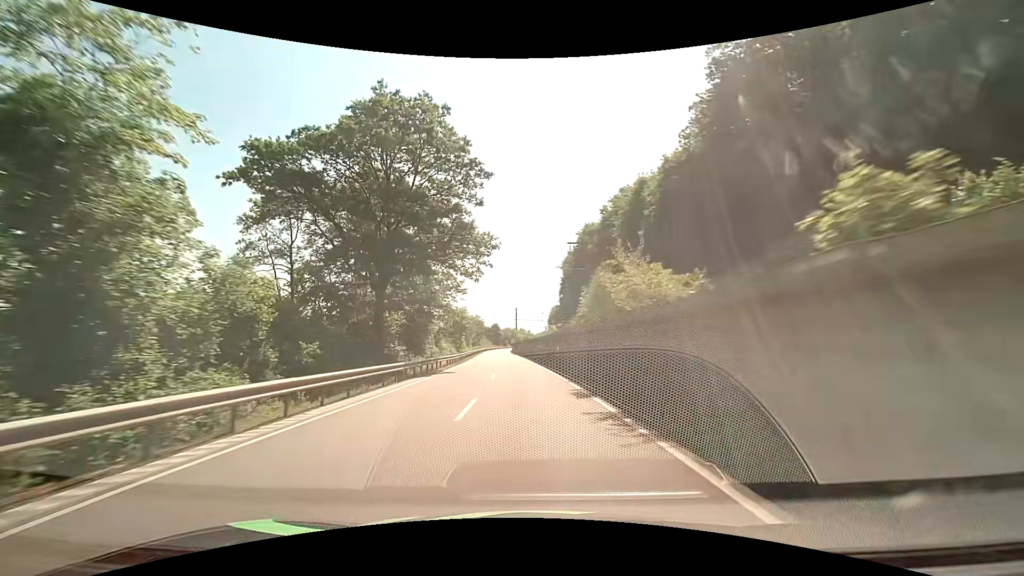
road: primary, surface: asphalt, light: Day
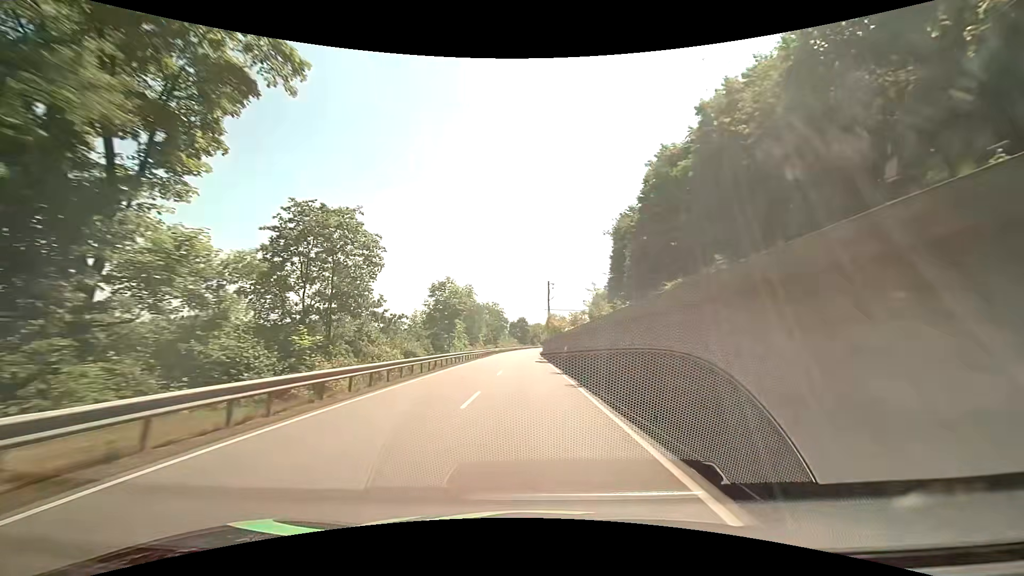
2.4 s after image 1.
(-1.6, +46.5) m; -4°
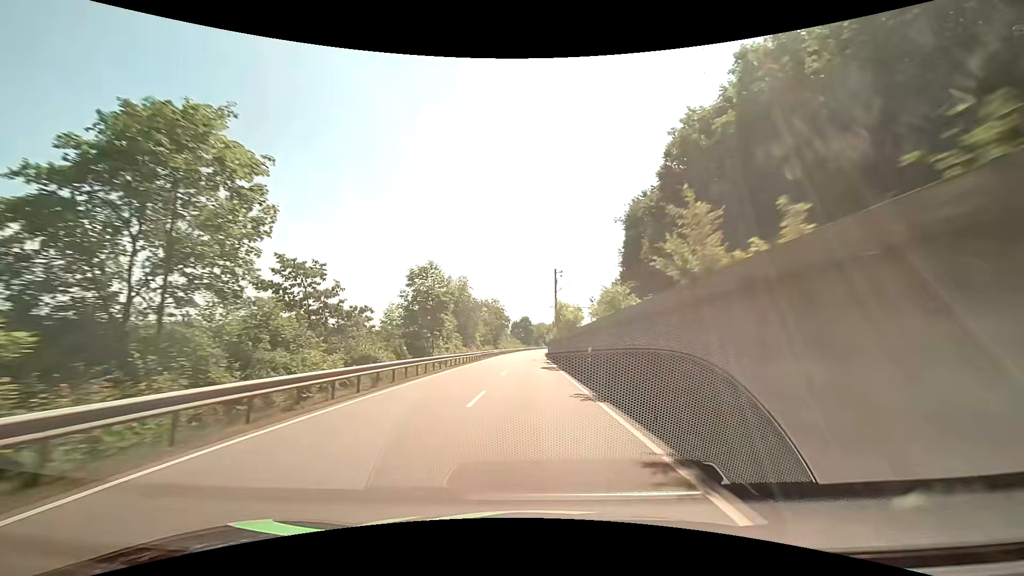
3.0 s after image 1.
(-0.1, +11.6) m; -1°
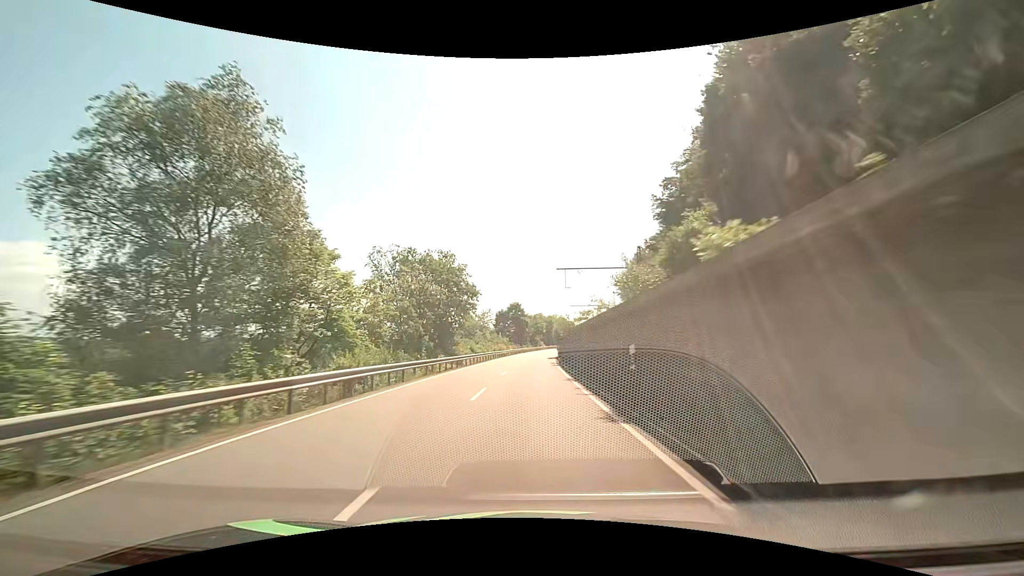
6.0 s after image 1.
(+0.4, +58.1) m; +1°
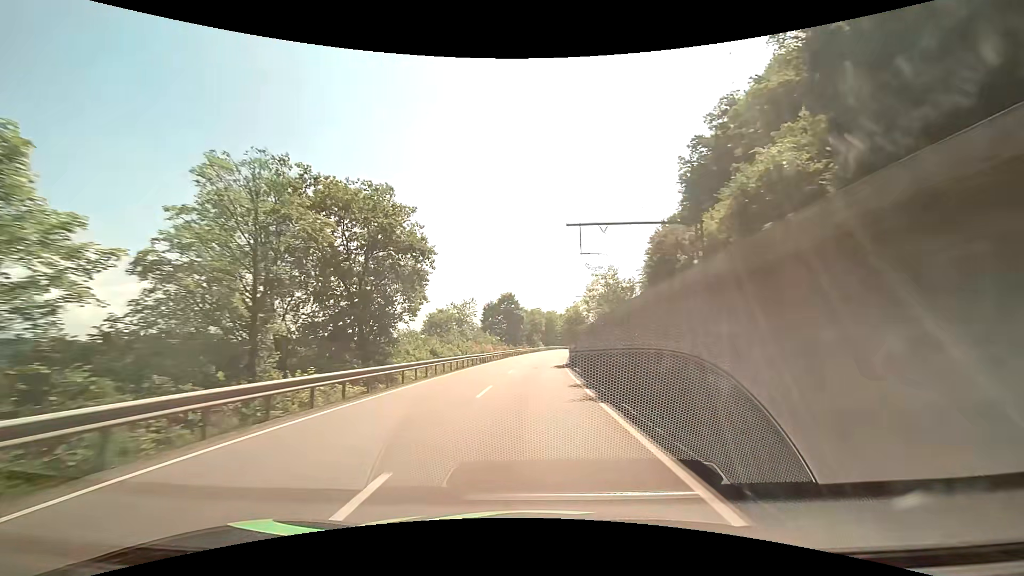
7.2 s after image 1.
(0.0, +23.2) m; 0°
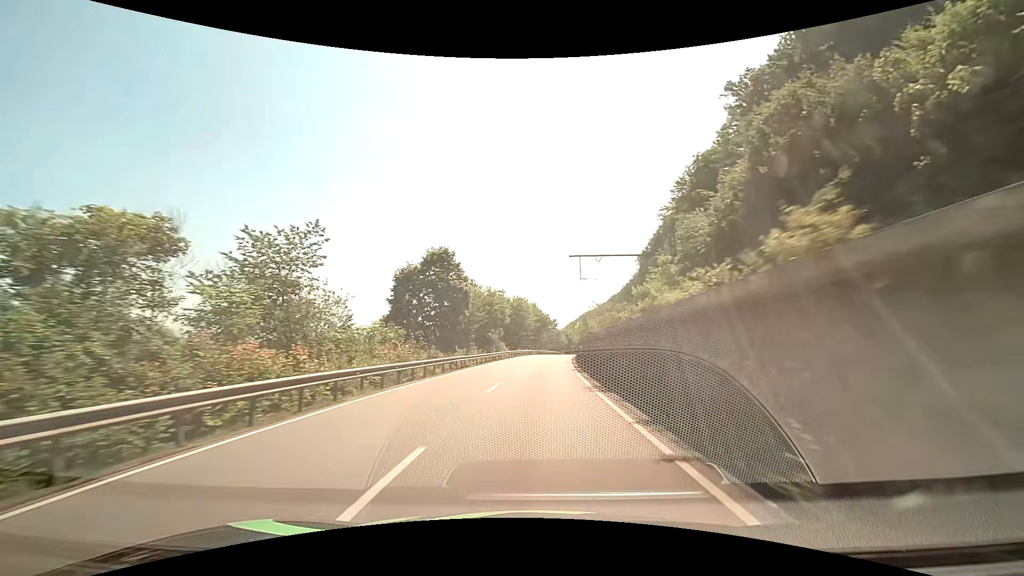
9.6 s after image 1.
(+1.1, +46.3) m; +4°
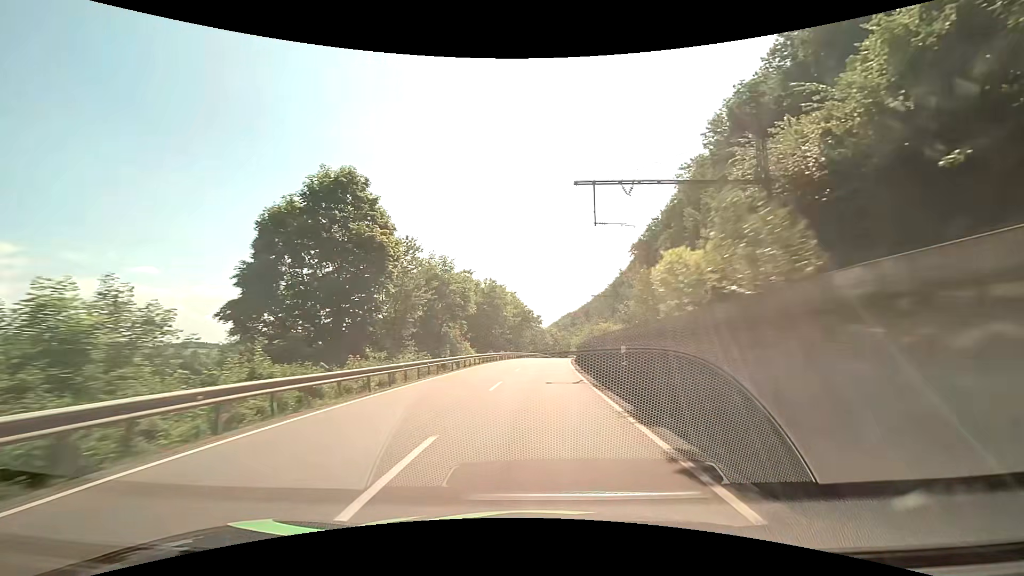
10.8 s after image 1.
(+0.5, +23.0) m; +2°
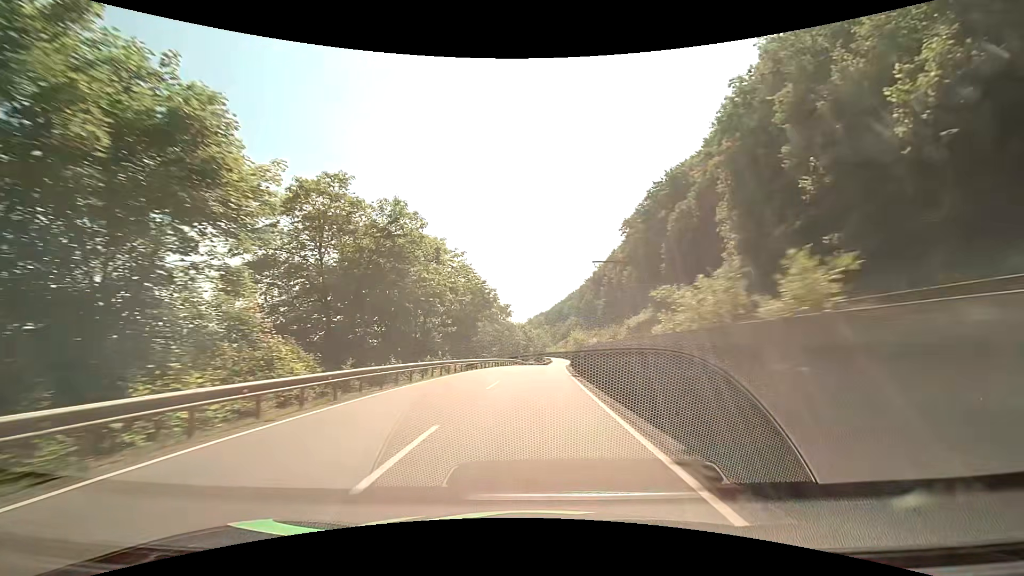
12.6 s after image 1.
(+1.0, +34.4) m; +3°
(0, +10) (0, +20) (+1, +30) (+1, +40) (+2, +50) (+2, +60) (+3, +70) (+4, +80) (+4, +90) (+5, +100) m
